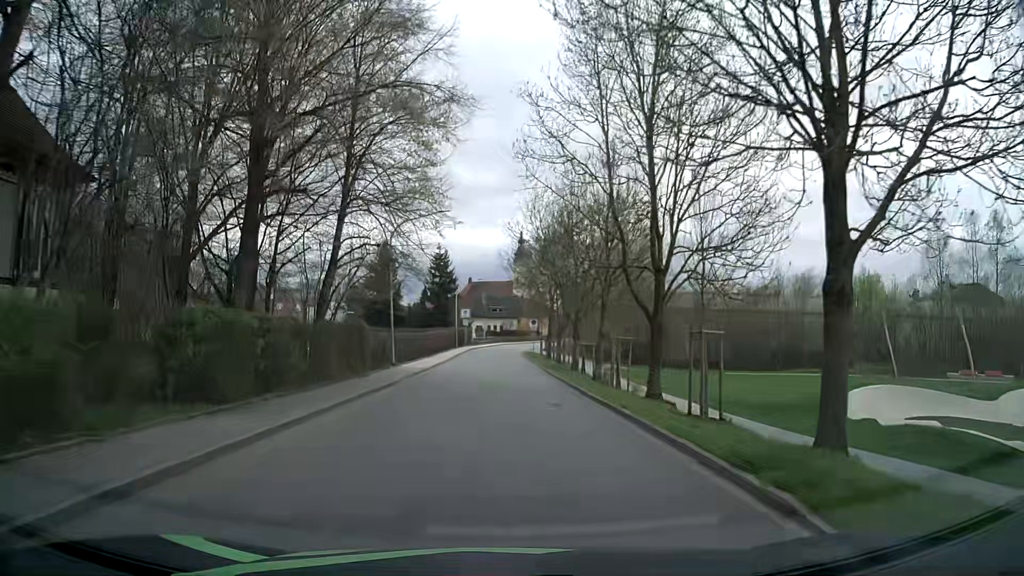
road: residential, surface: asphalt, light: Day
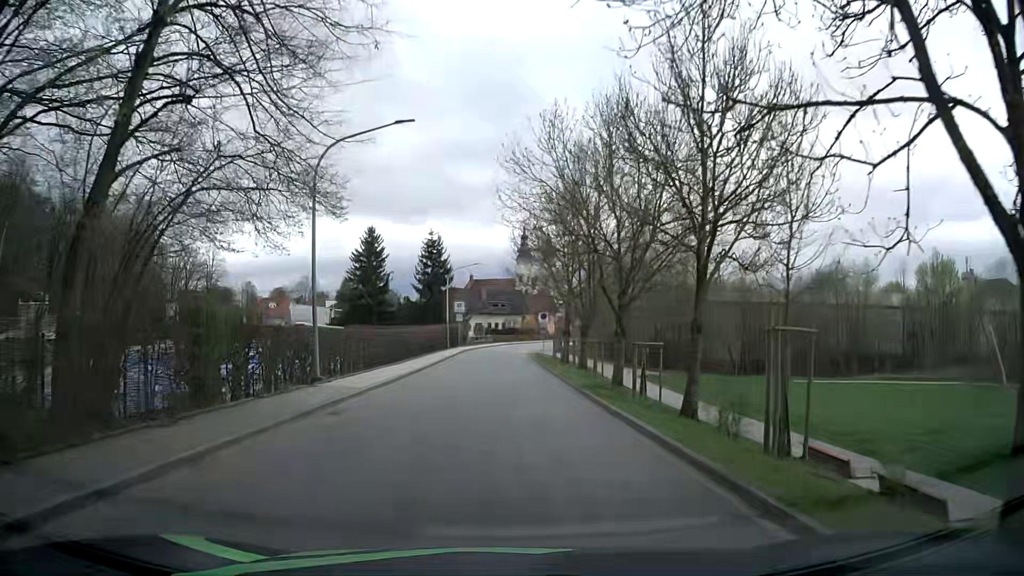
(+0.1, +13.9) m; -1°
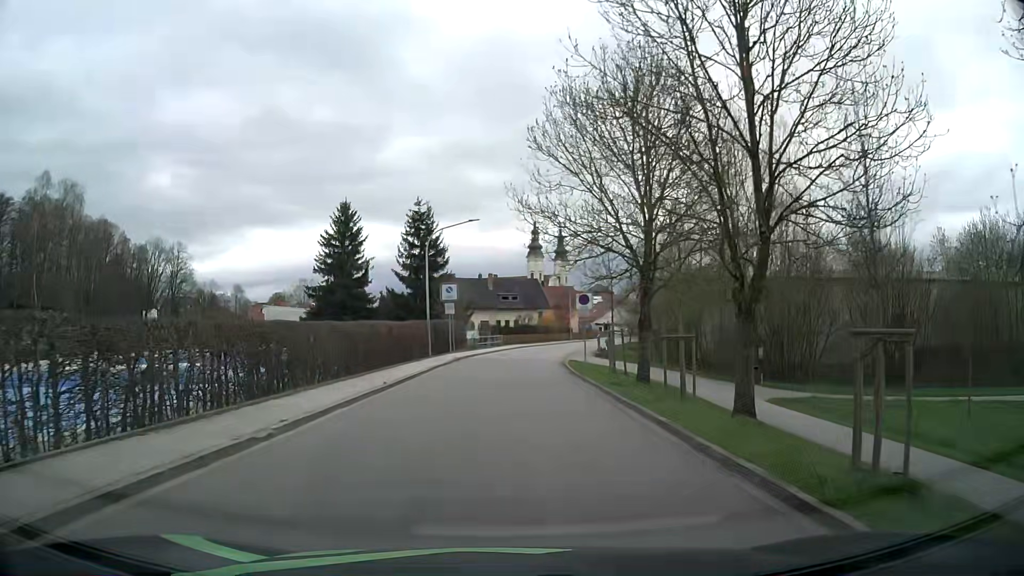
(+0.2, +22.0) m; 0°
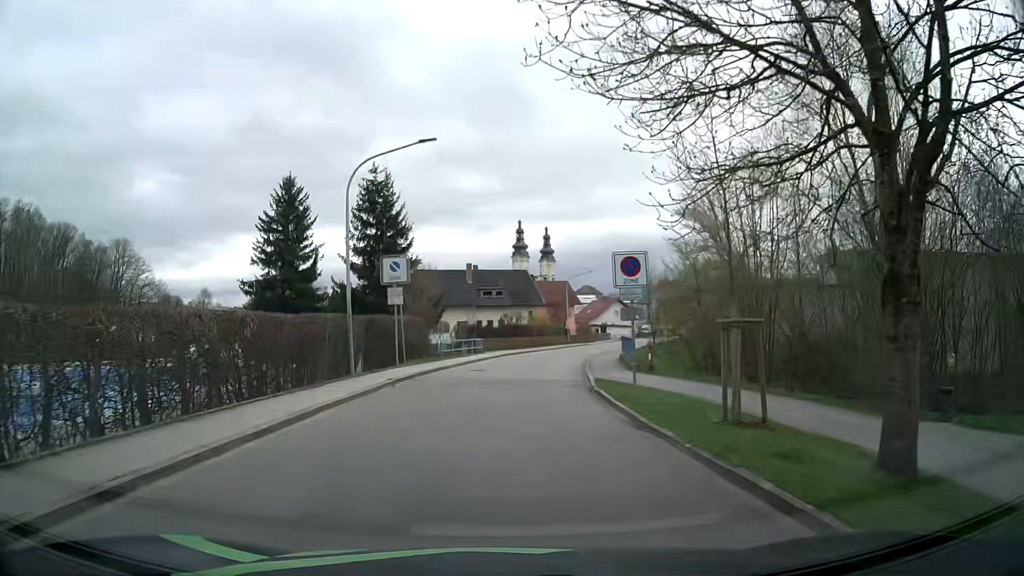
(+0.3, +15.7) m; +2°
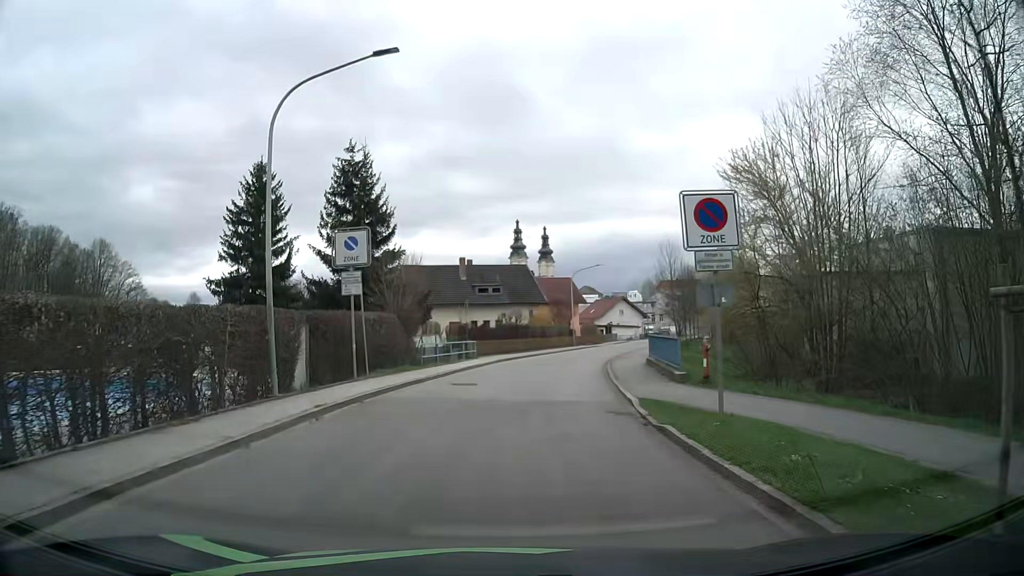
(0.0, +7.2) m; +1°
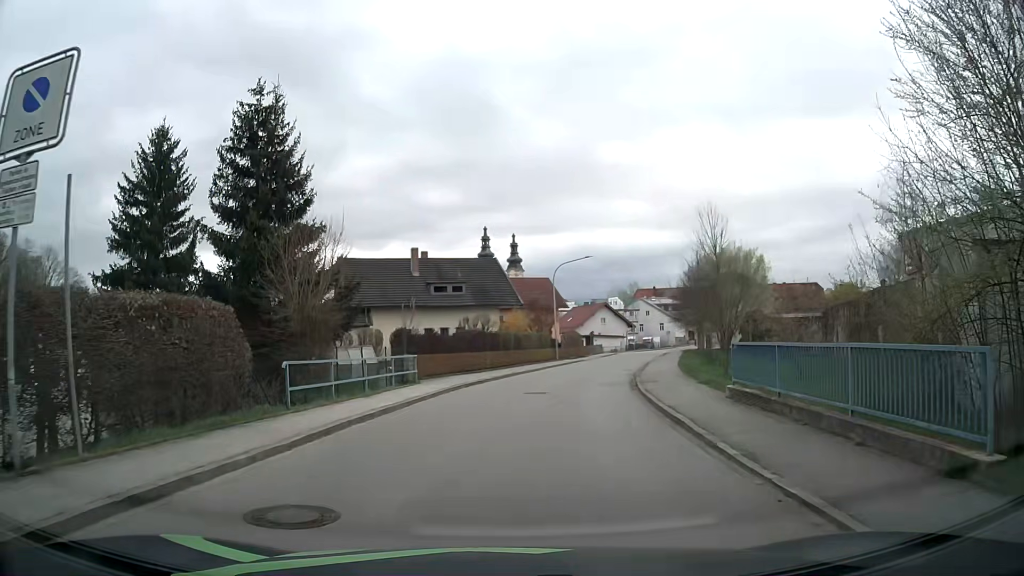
(-0.1, +13.8) m; +2°
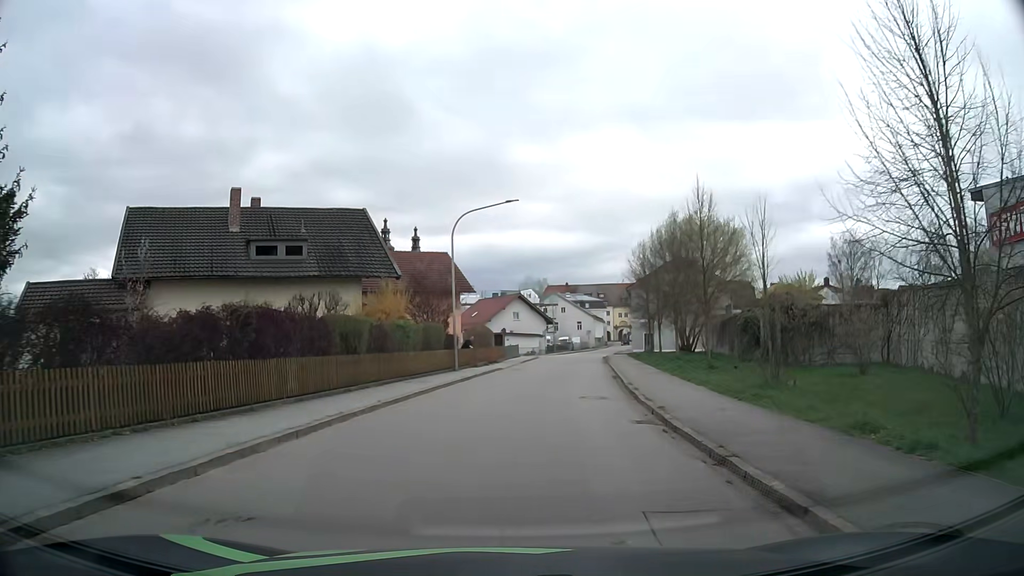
(+1.3, +19.3) m; +8°
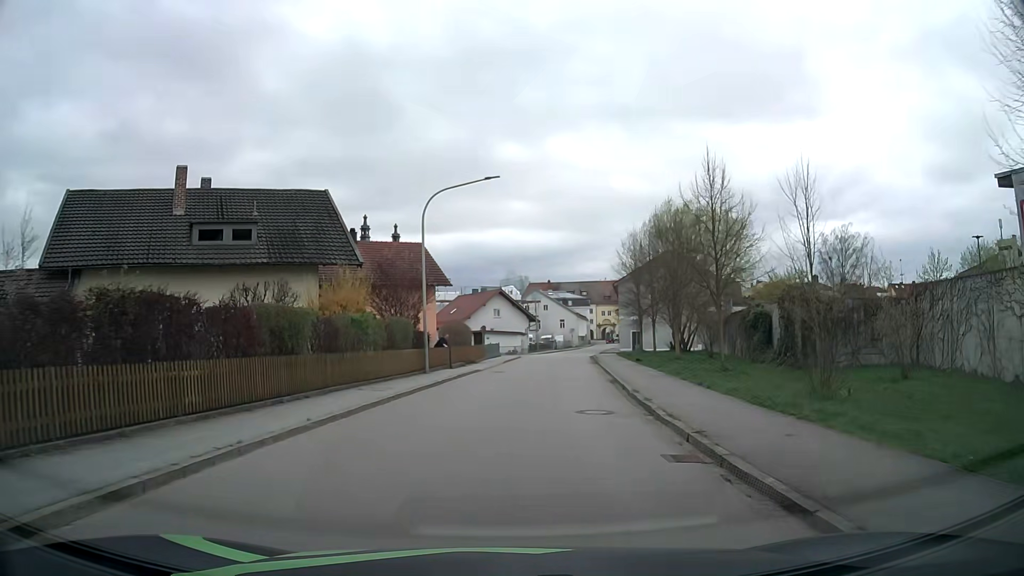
(+0.1, +4.0) m; +2°
